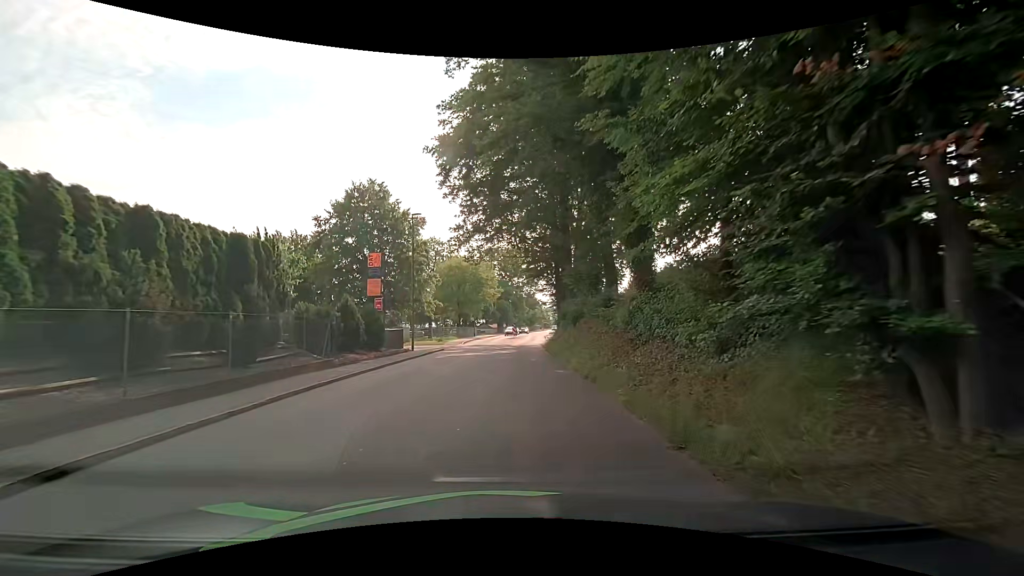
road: tertiary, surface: asphalt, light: Day
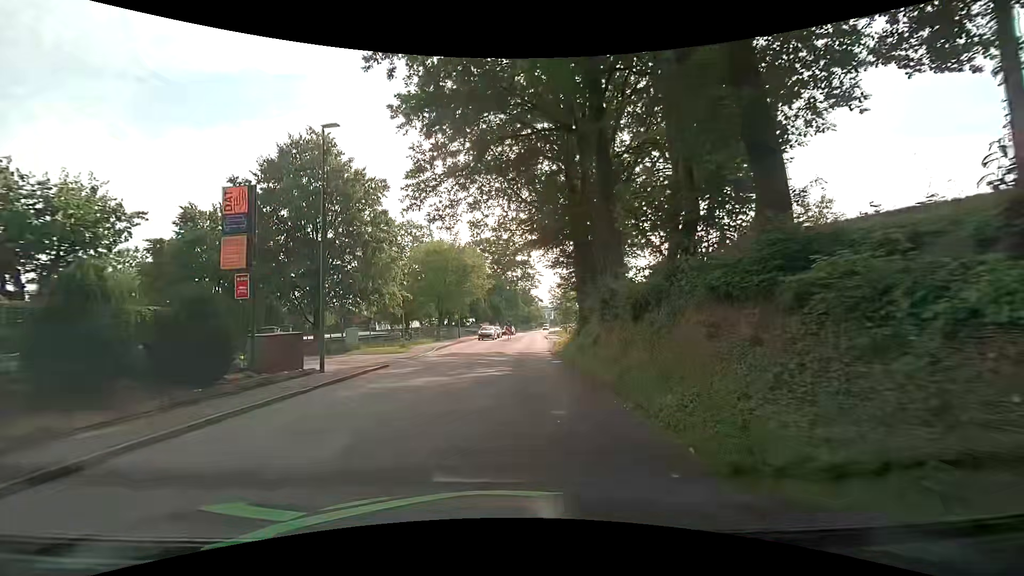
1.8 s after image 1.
(+0.2, +13.4) m; +1°
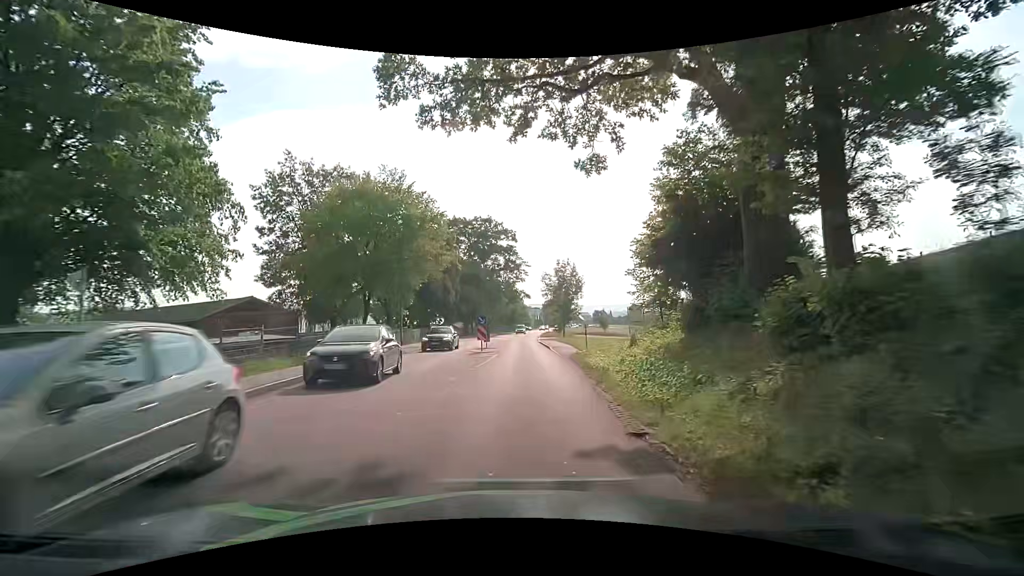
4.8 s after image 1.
(+0.4, +22.4) m; +2°
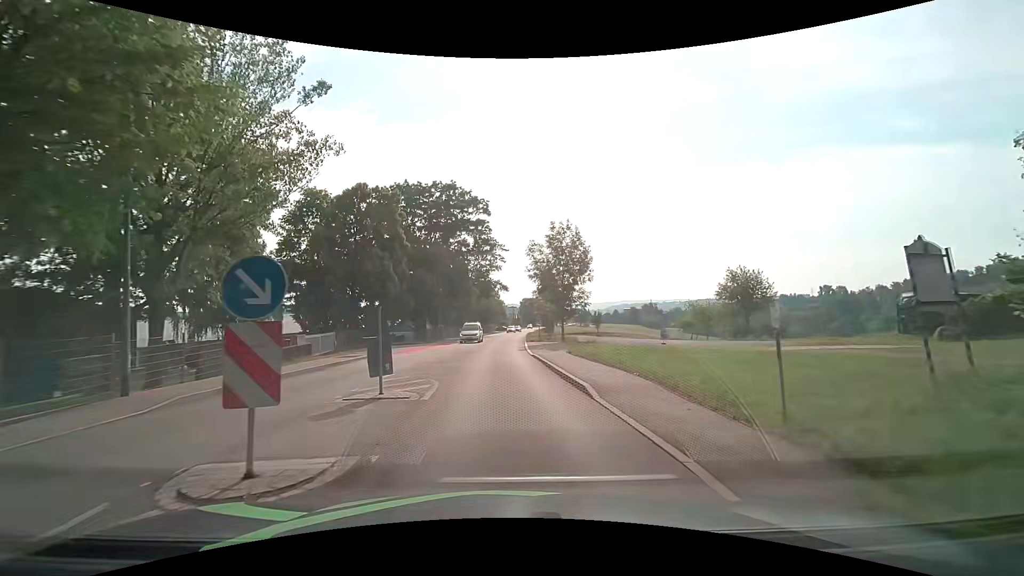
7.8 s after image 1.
(+0.8, +22.5) m; +4°
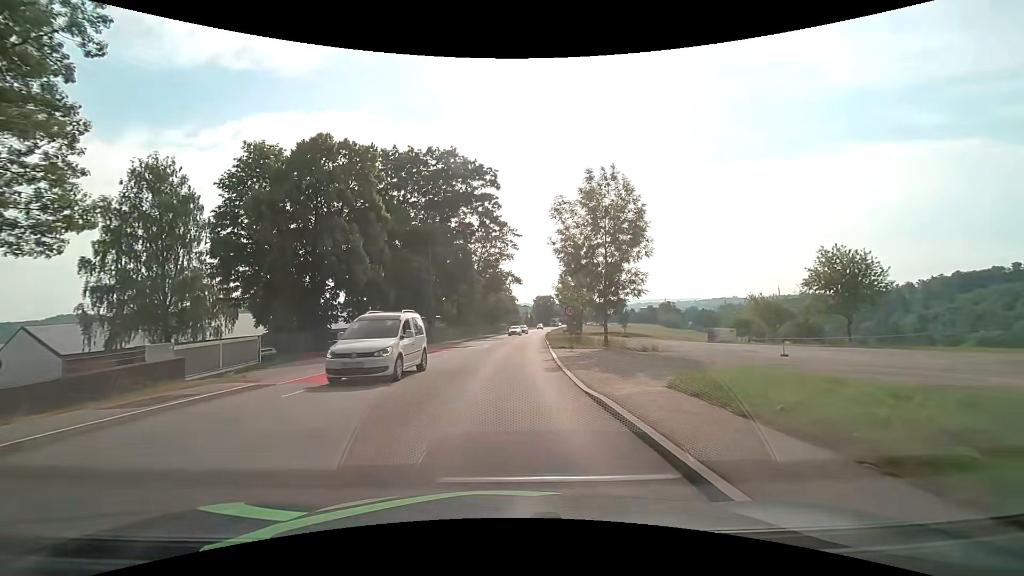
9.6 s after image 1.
(-0.4, +13.5) m; -3°
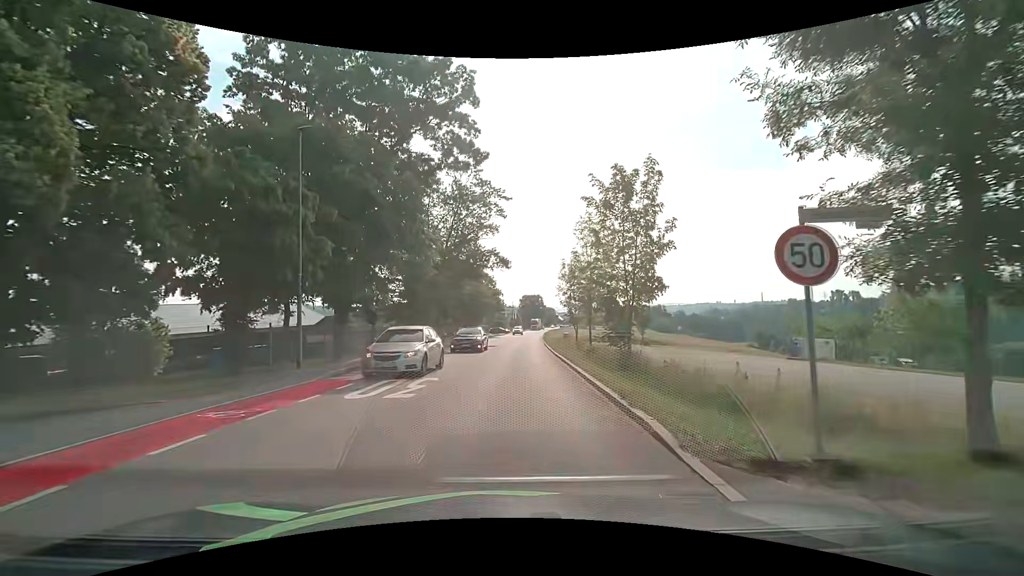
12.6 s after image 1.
(+0.4, +22.4) m; +2°
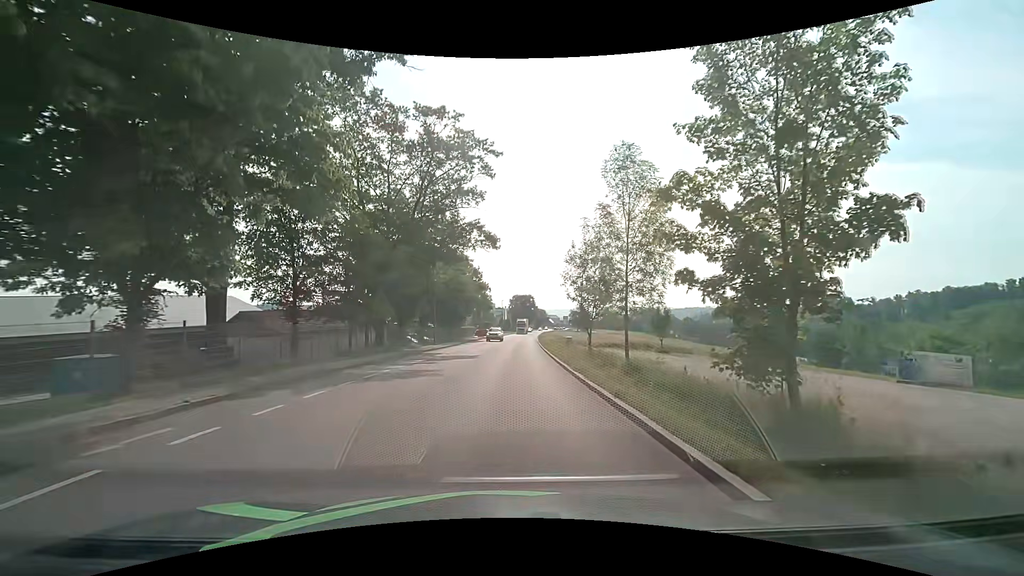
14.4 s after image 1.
(+0.2, +13.8) m; +2°
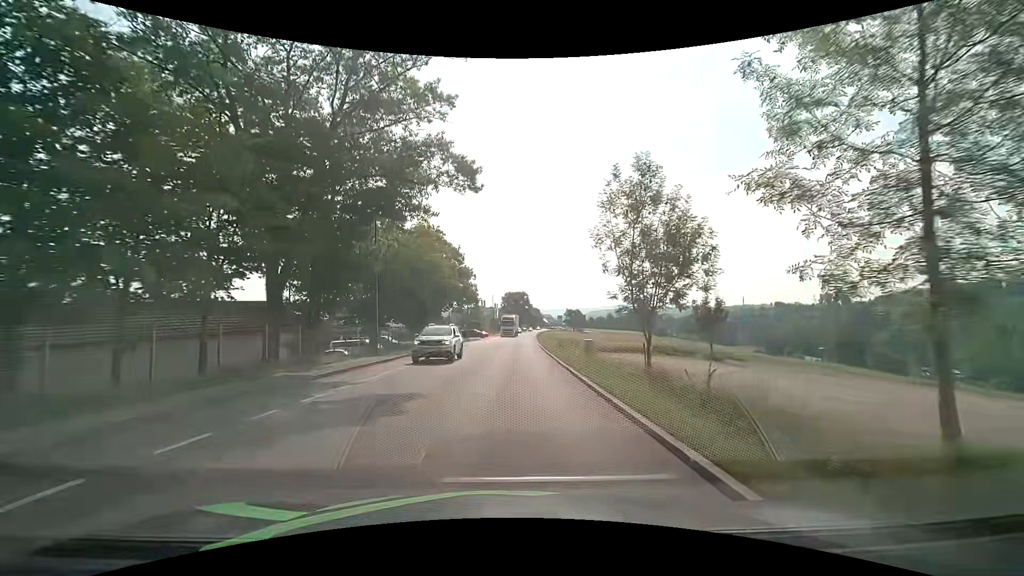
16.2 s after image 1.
(0.0, +16.5) m; 0°
(0, +10) (0, +20) (0, +30) (+1, +40) (+1, +50) (+1, +60) (+2, +70) (+2, +80) (+3, +90) (+3, +100) m
